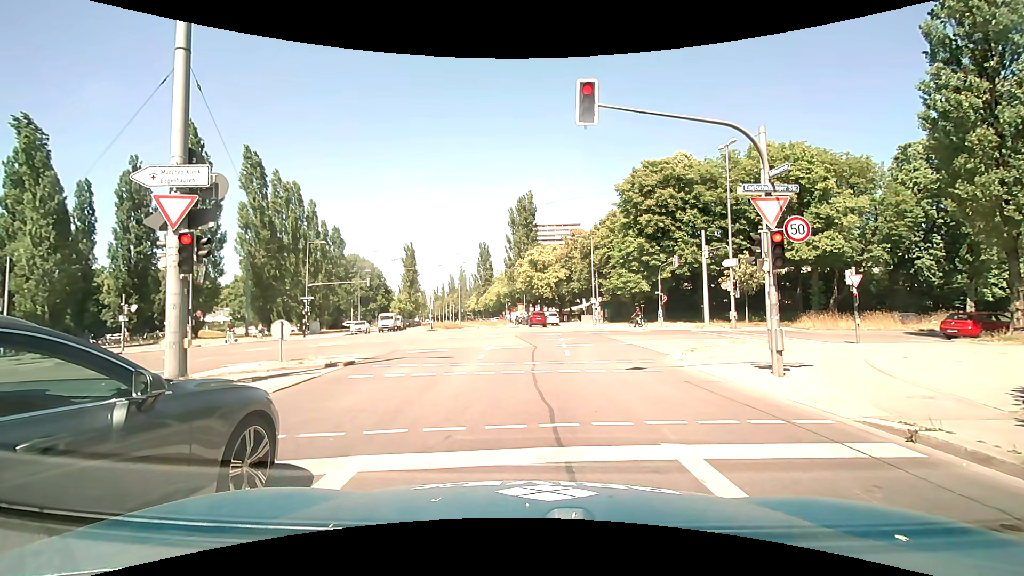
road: secondary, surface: asphalt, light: Day
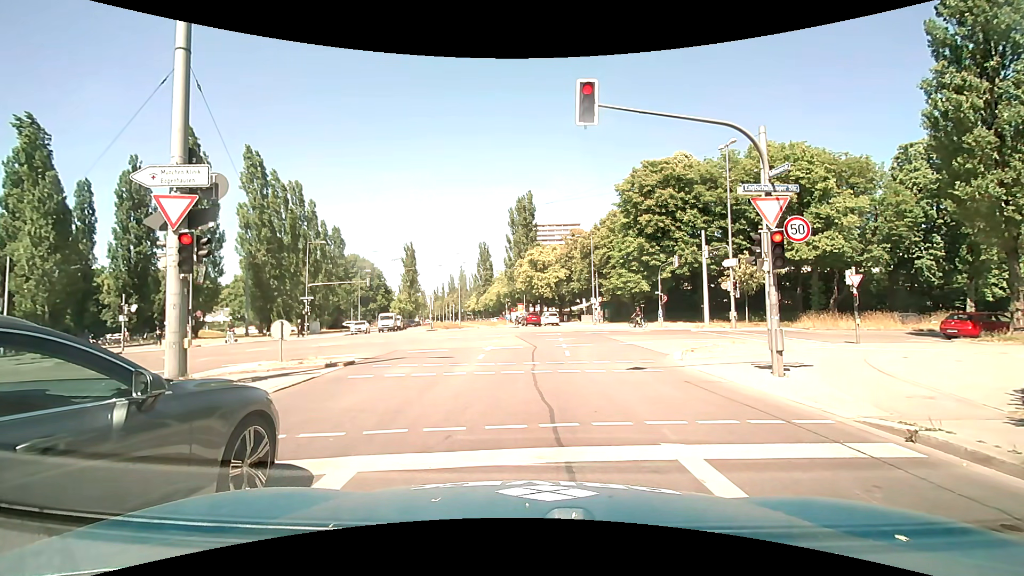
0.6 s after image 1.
(0.0, 0.0) m; 0°
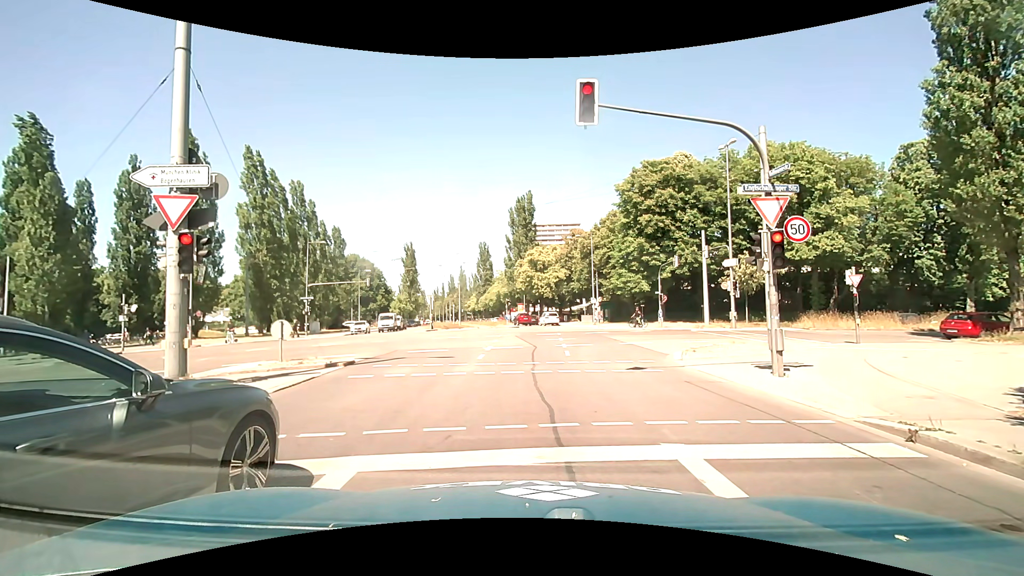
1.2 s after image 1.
(0.0, 0.0) m; 0°
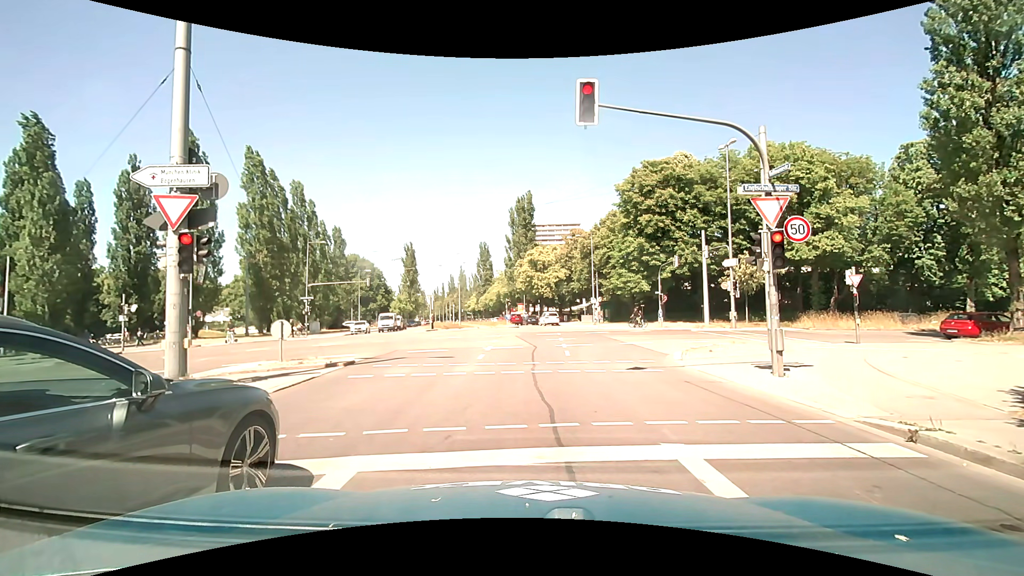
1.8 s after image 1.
(0.0, 0.0) m; 0°
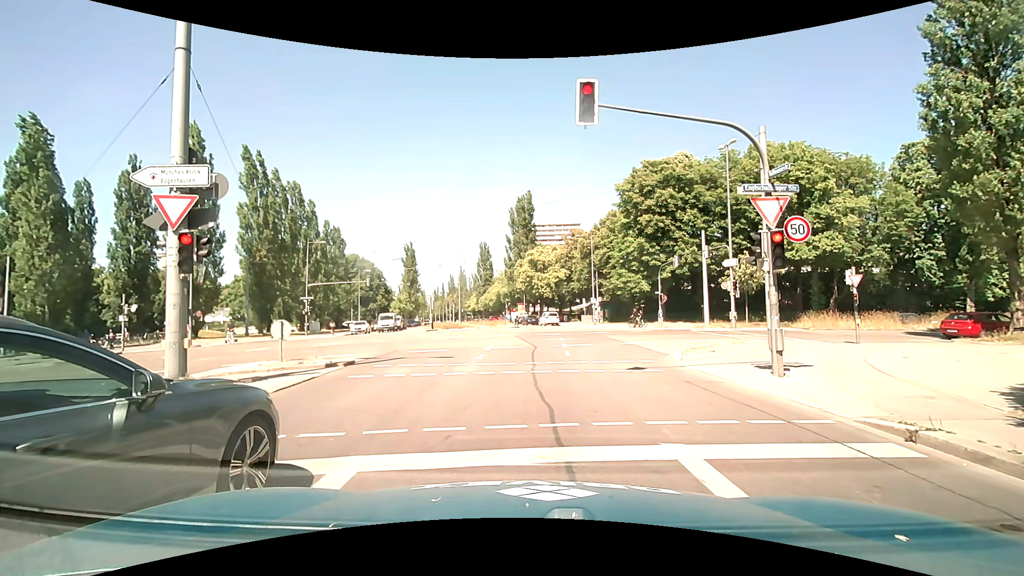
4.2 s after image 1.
(0.0, 0.0) m; 0°
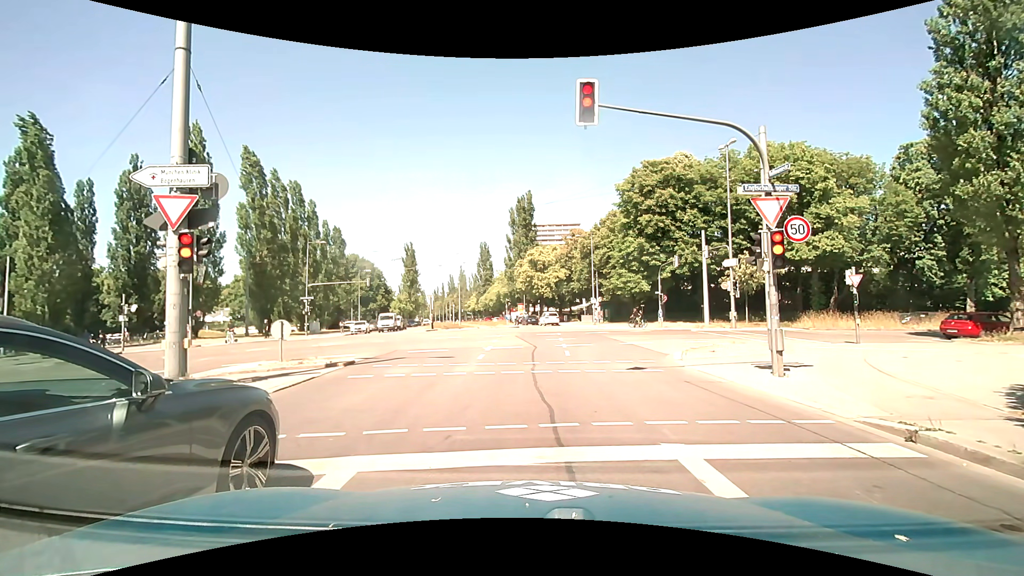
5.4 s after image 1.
(0.0, 0.0) m; 0°
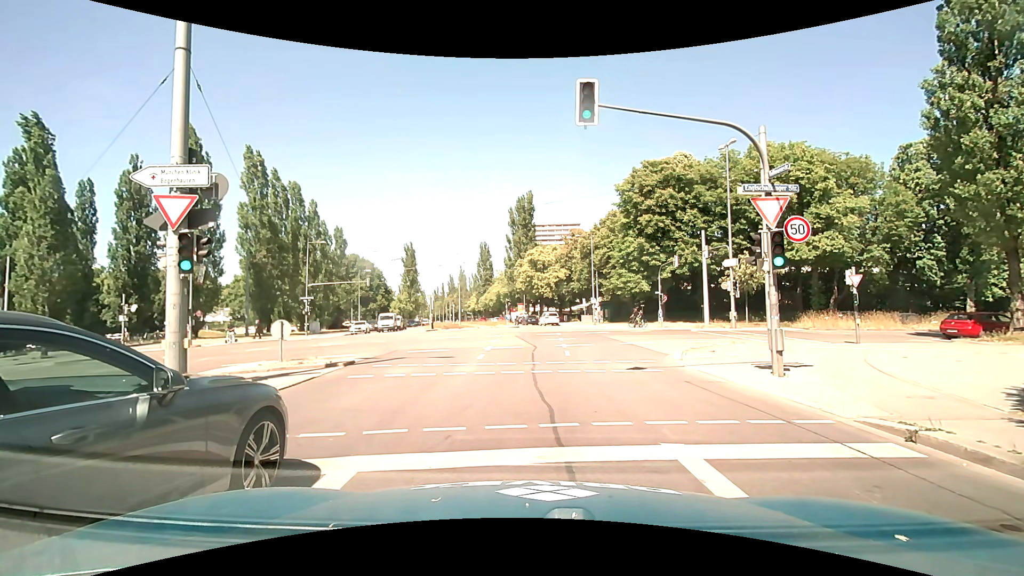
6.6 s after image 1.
(0.0, 0.0) m; 0°
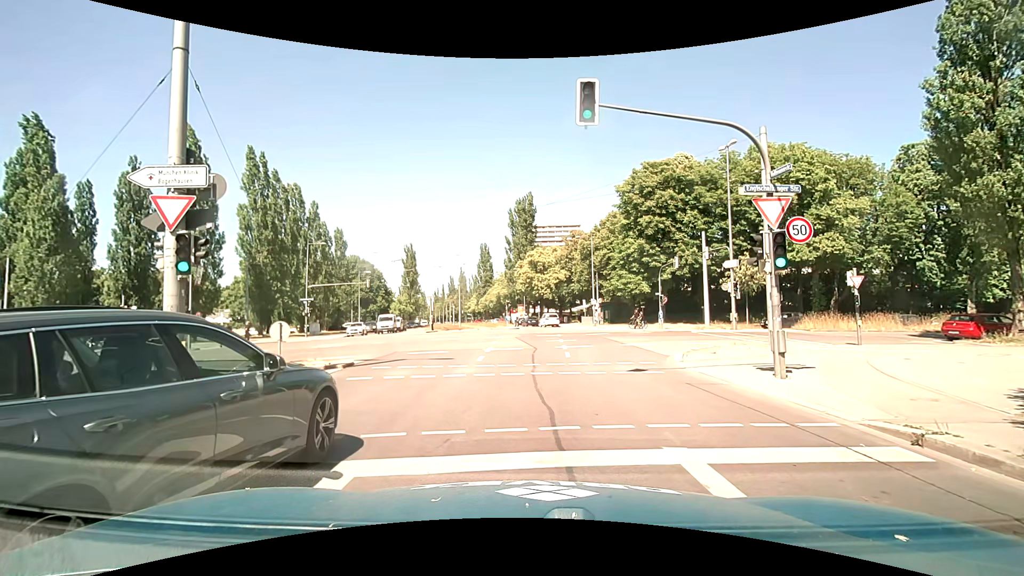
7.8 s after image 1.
(0.0, +0.1) m; 0°
(0, +10) (0, +20) (0, +30) (0, +40) (+1, +50) (0, +60) (-2, +70) (-3, +80) (-5, +90) (-7, +99) m
